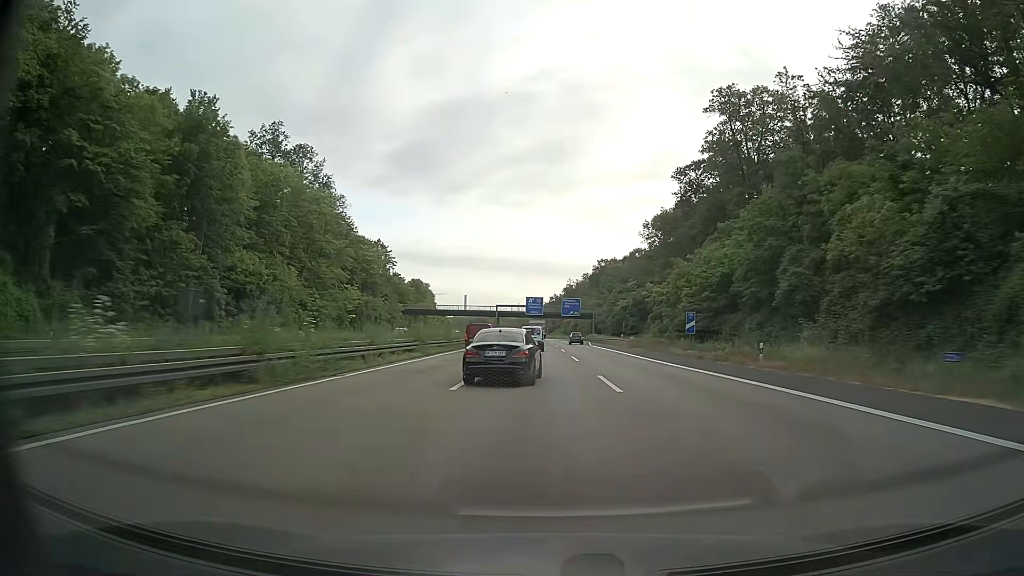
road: motorway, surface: asphalt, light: Day
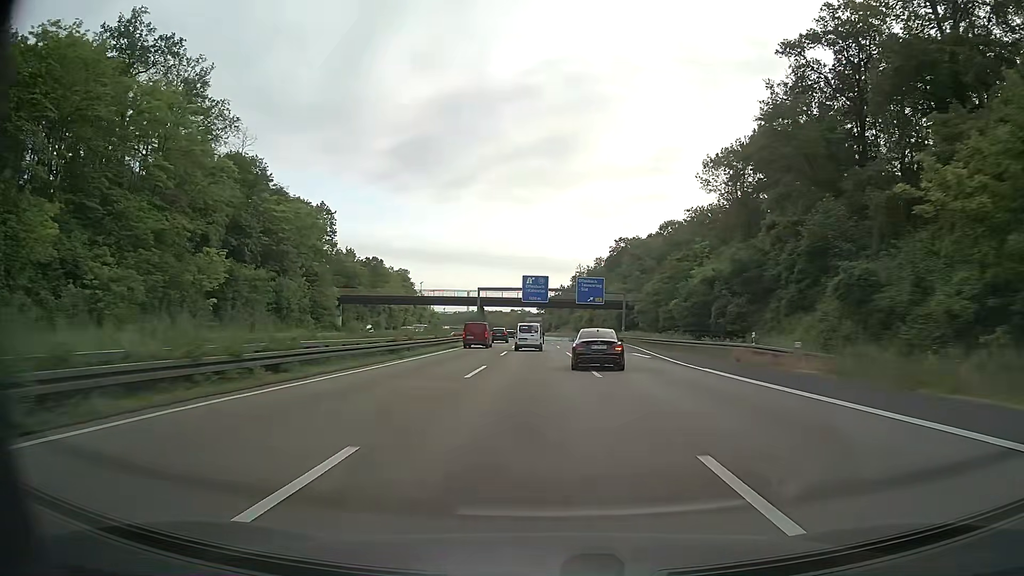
(-0.1, +49.5) m; 0°
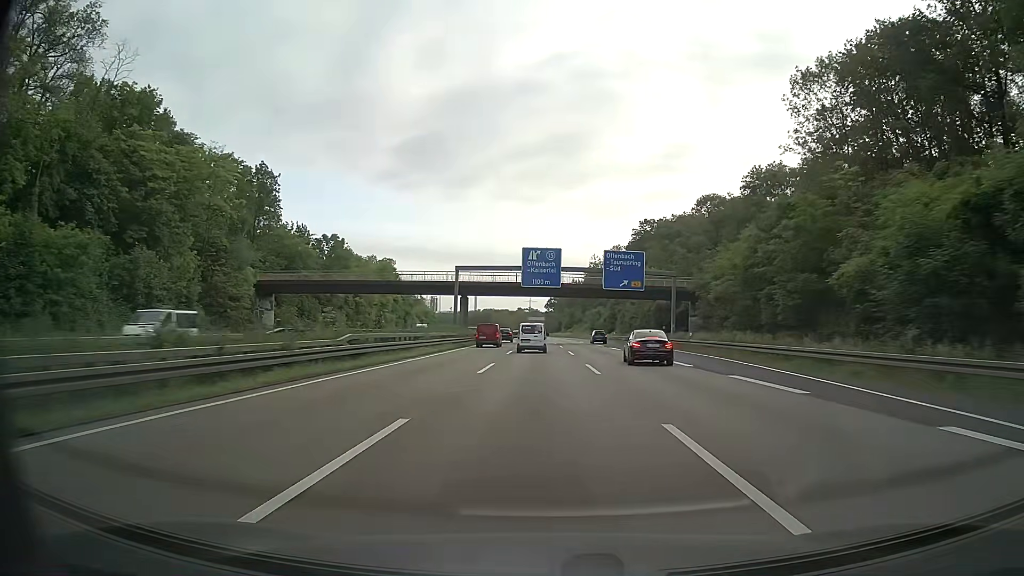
(-0.2, +32.8) m; -1°
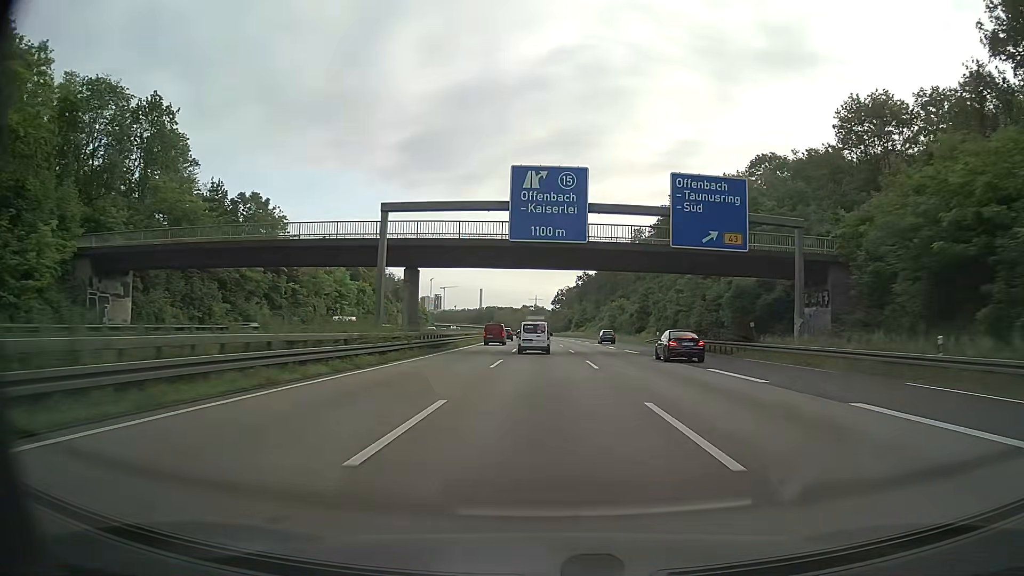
(-0.2, +32.6) m; 0°
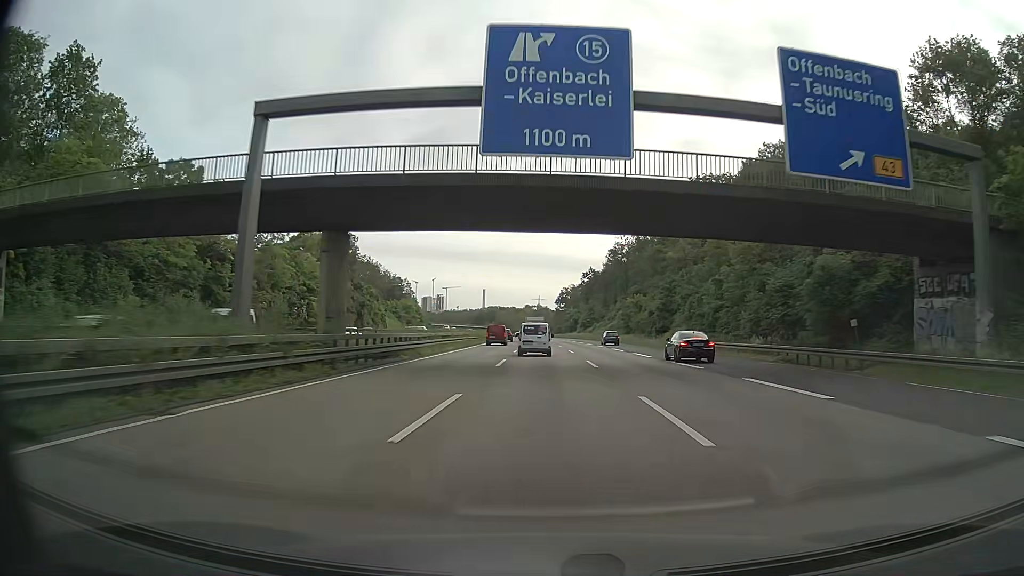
(0.0, +16.2) m; 0°
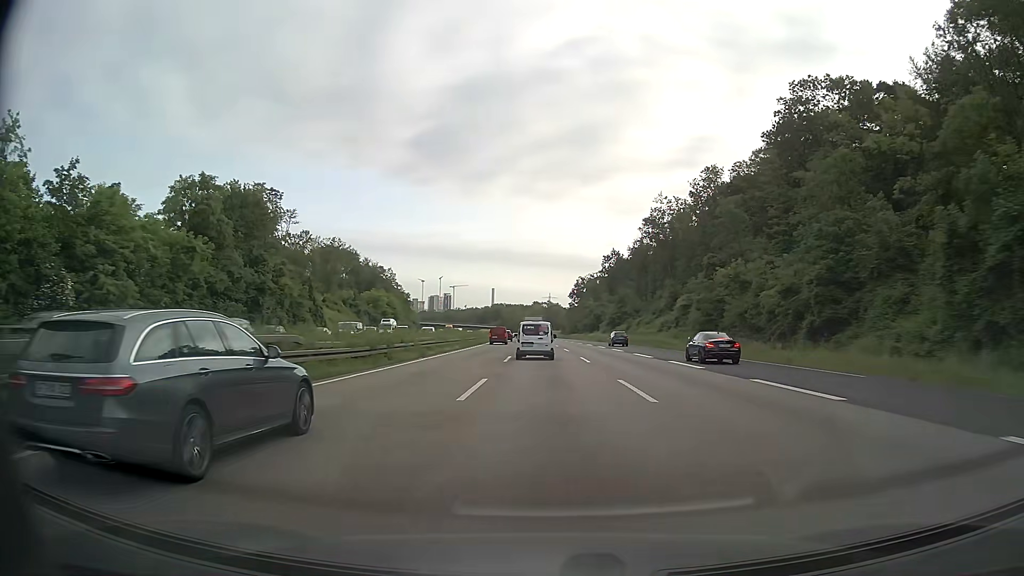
(-0.4, +48.4) m; -1°
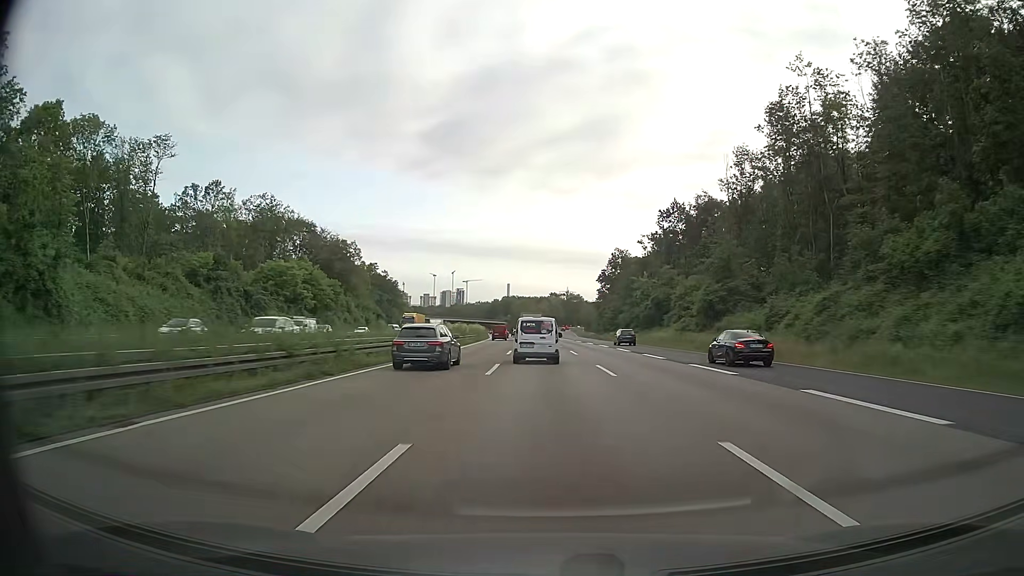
(-1.0, +64.0) m; -2°
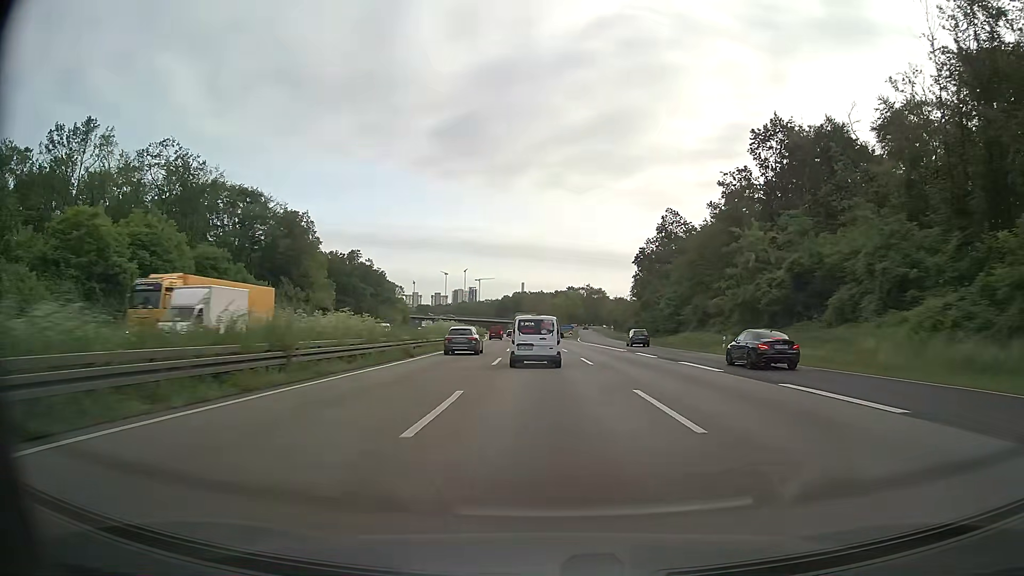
(-0.4, +46.3) m; -1°
(0, +10) (0, +20) (0, +30) (-1, +40) (-1, +50) (-1, +60) (-2, +70) (-2, +80) (-3, +90) (-4, +100) m
